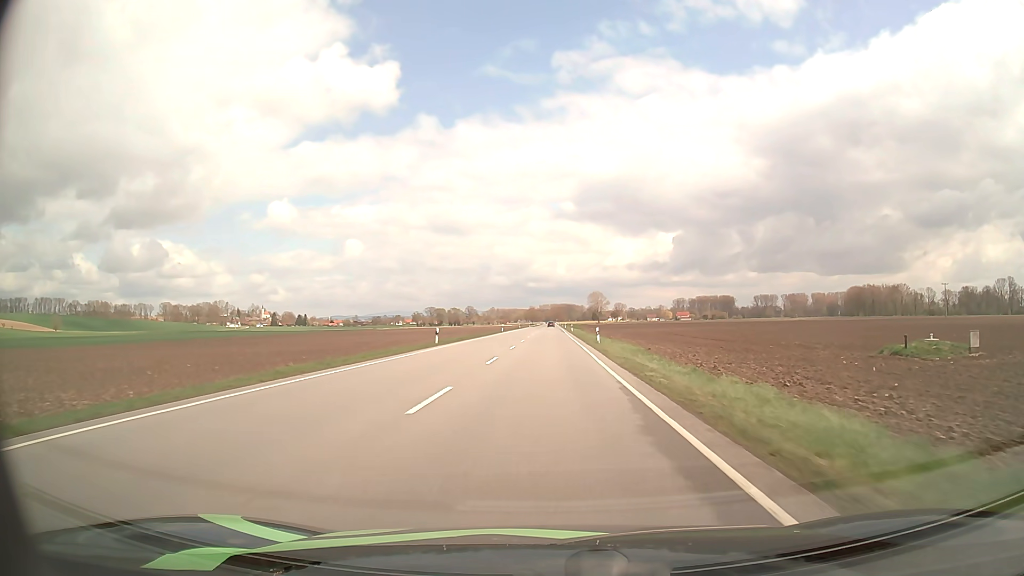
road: primary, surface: asphalt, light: Day
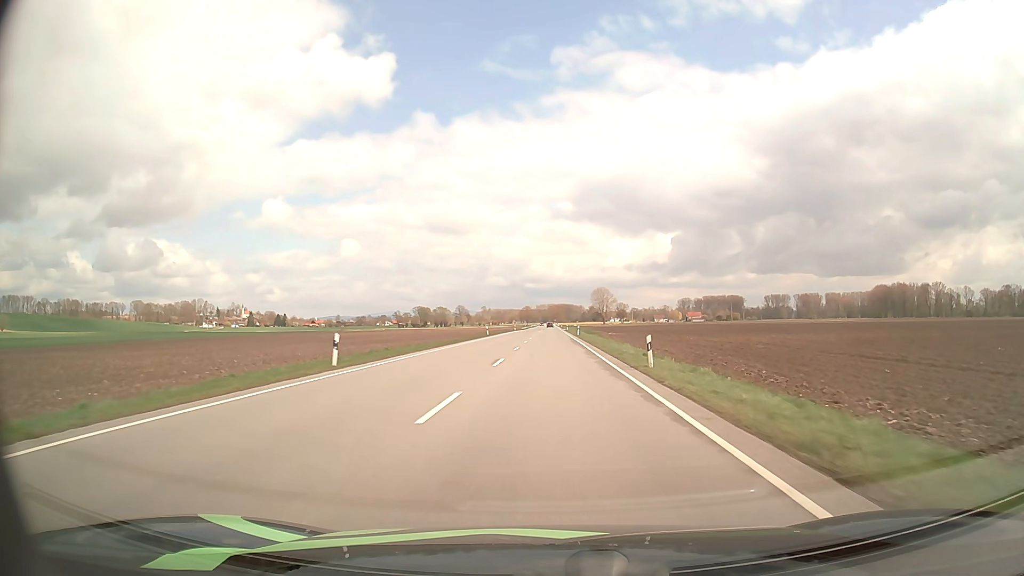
(+0.1, +72.4) m; 0°
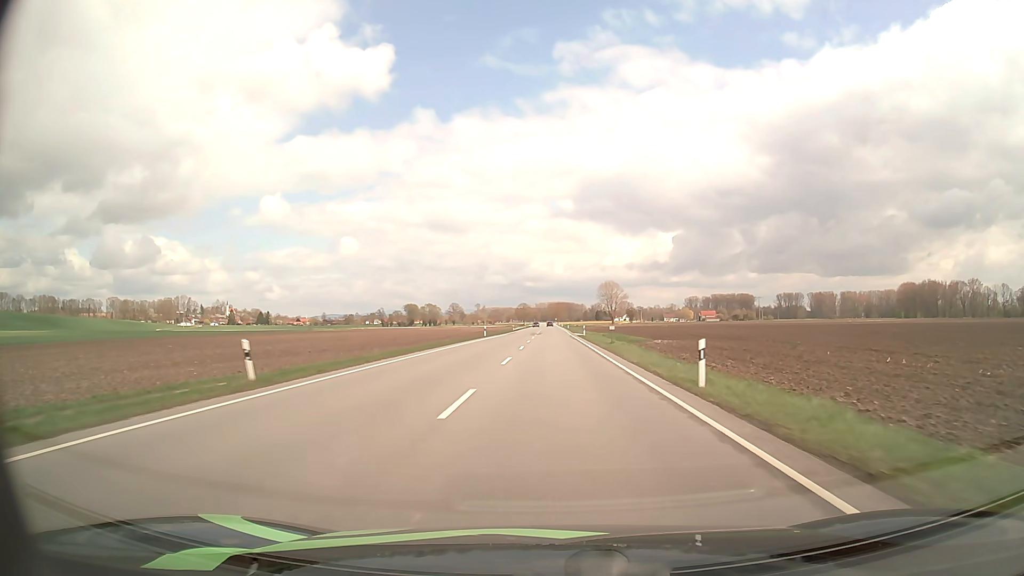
(0.0, +59.3) m; 0°
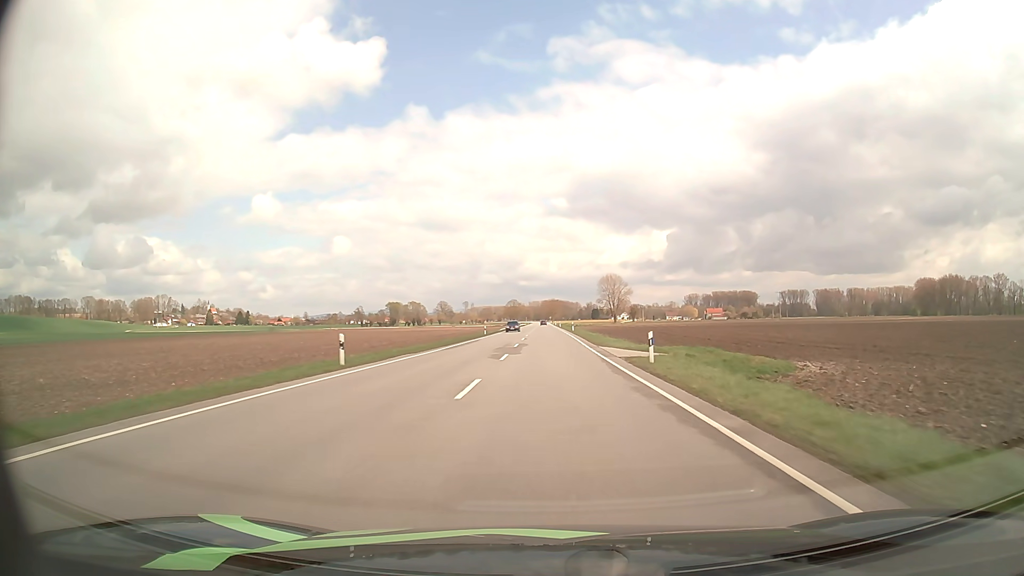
(+0.2, +45.3) m; +1°
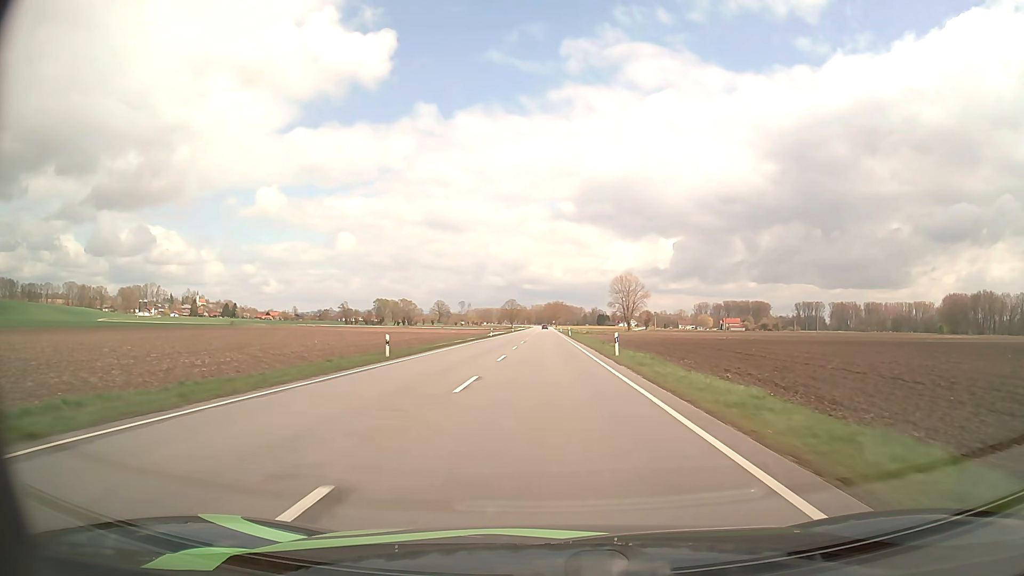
(-0.1, +46.2) m; 0°
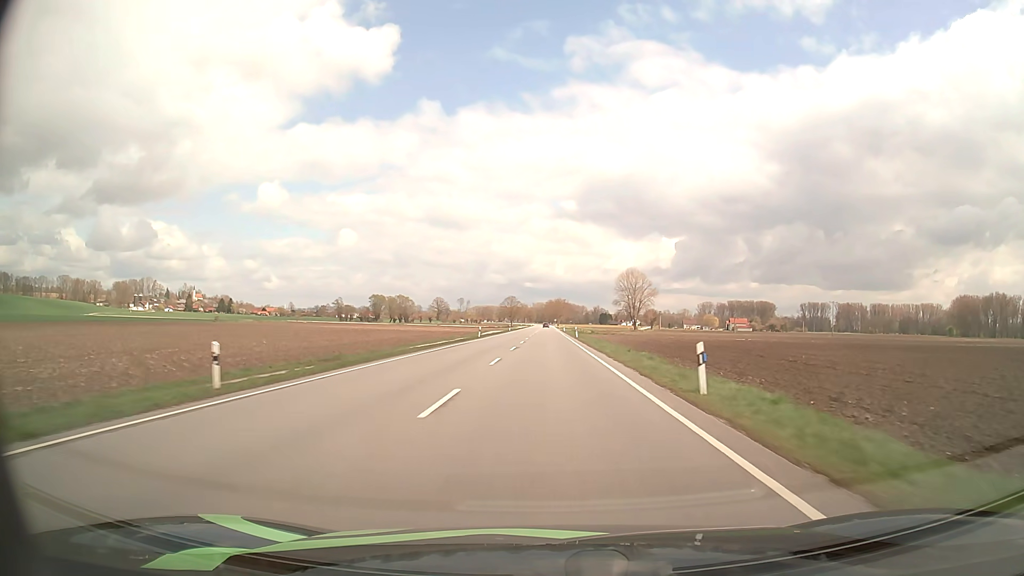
(0.0, +15.6) m; 0°
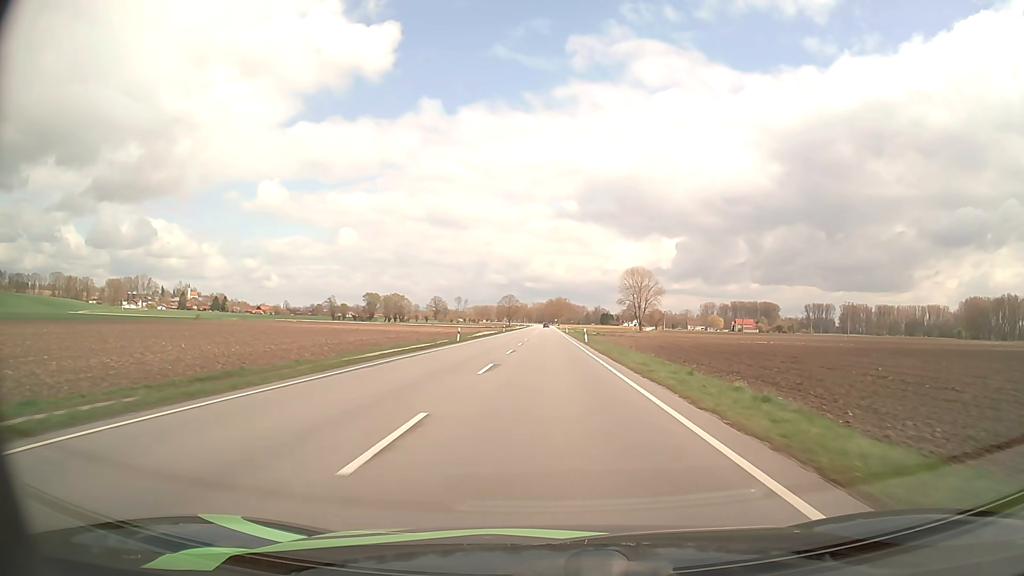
(0.0, +15.7) m; 0°
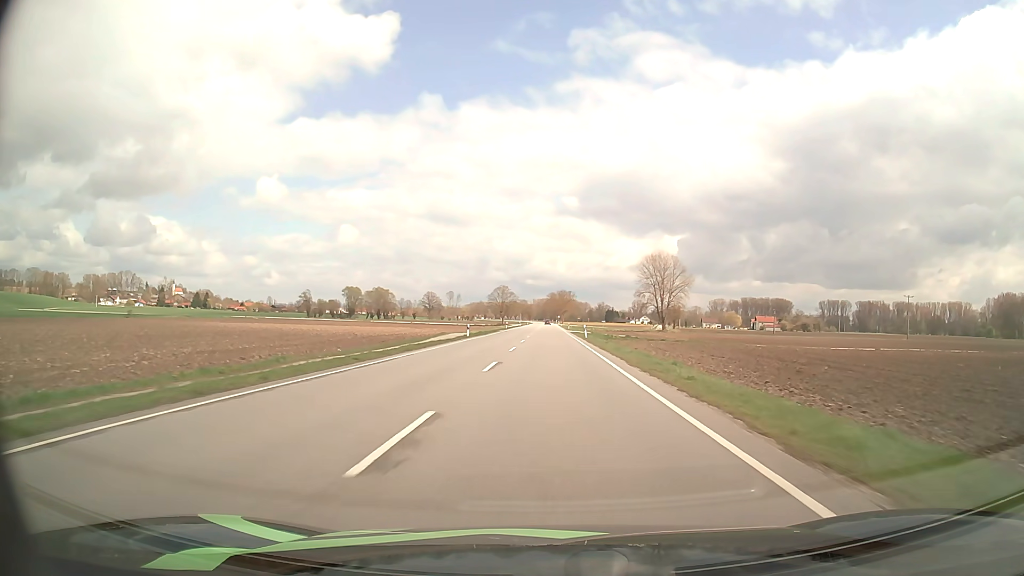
(0.0, +47.8) m; 0°
(0, +10) (0, +20) (0, +30) (0, +40) (0, +50) (0, +60) (0, +70) (0, +80) (0, +90) (0, +100) m
